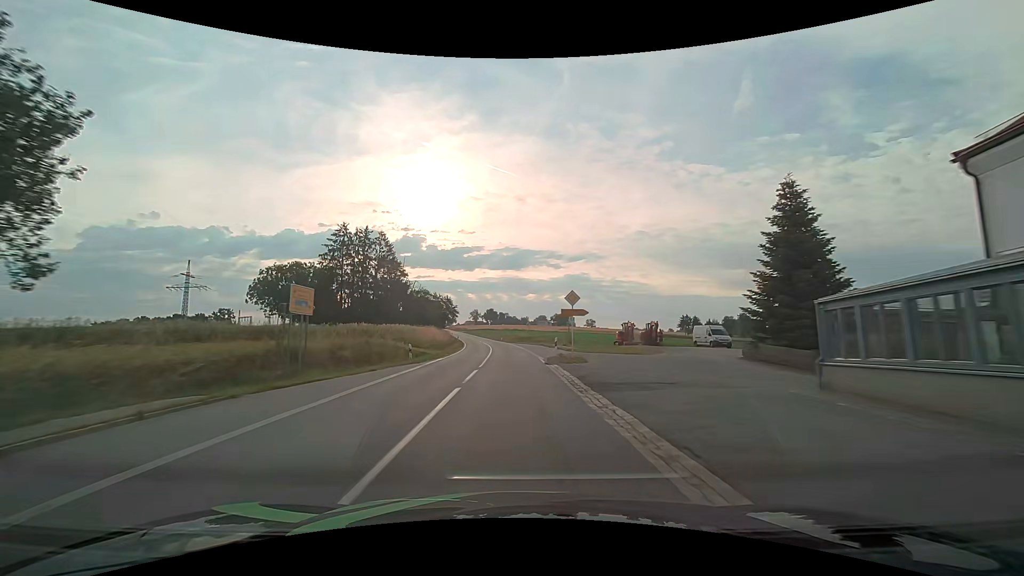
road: secondary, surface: asphalt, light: Day
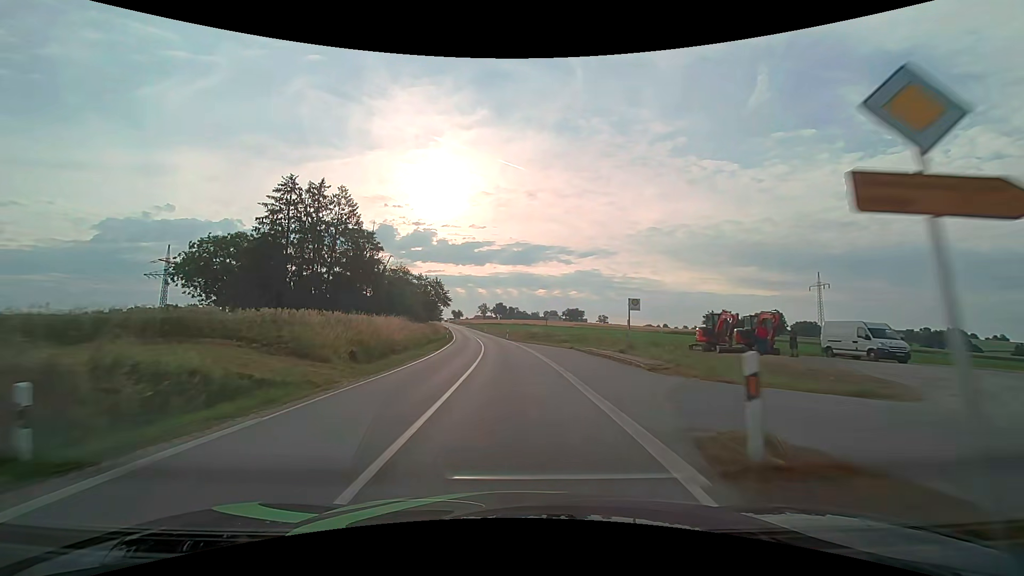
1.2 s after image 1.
(-0.2, +21.8) m; -1°
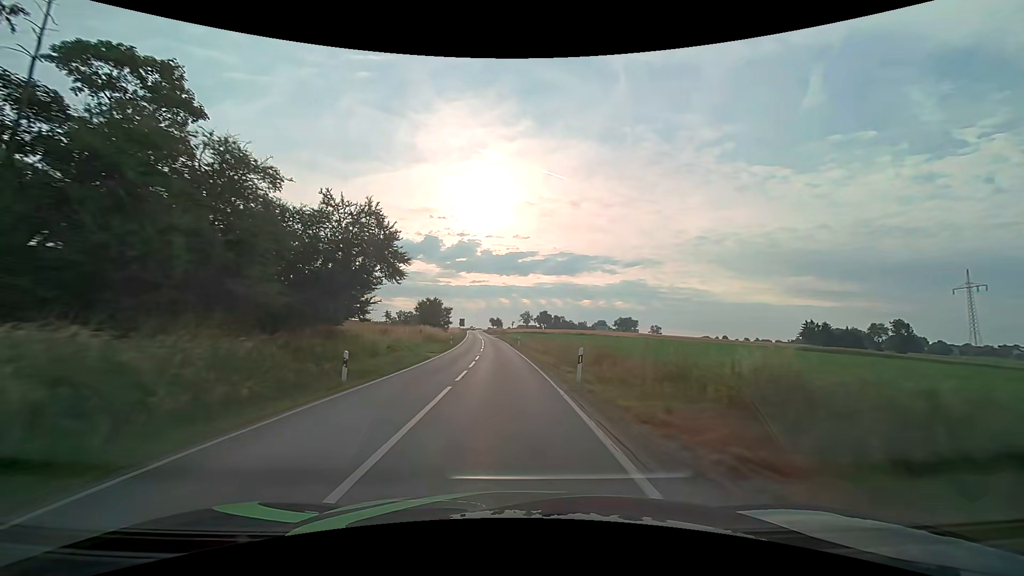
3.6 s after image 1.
(-1.4, +44.2) m; -5°
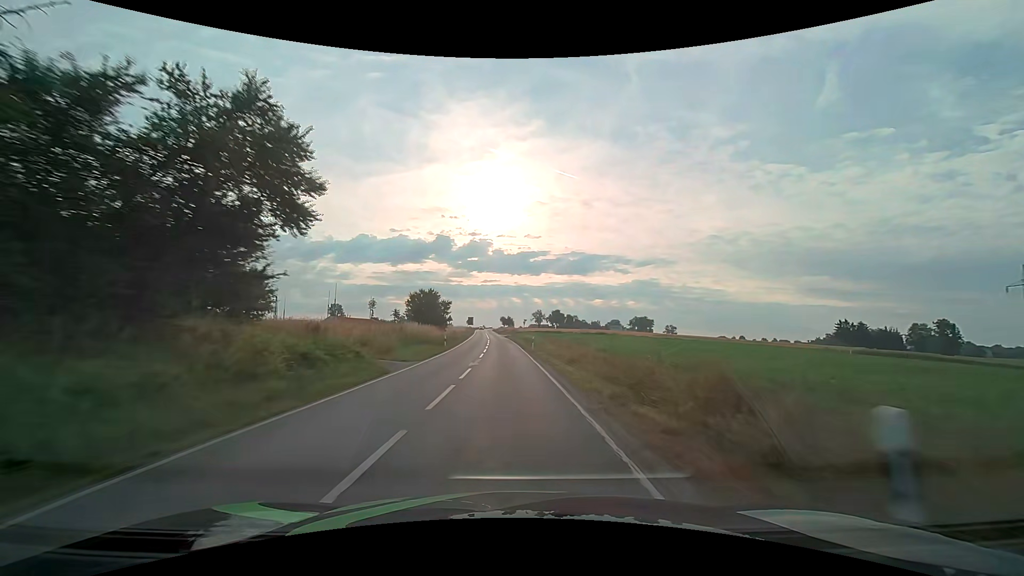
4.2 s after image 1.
(-0.2, +12.2) m; -1°
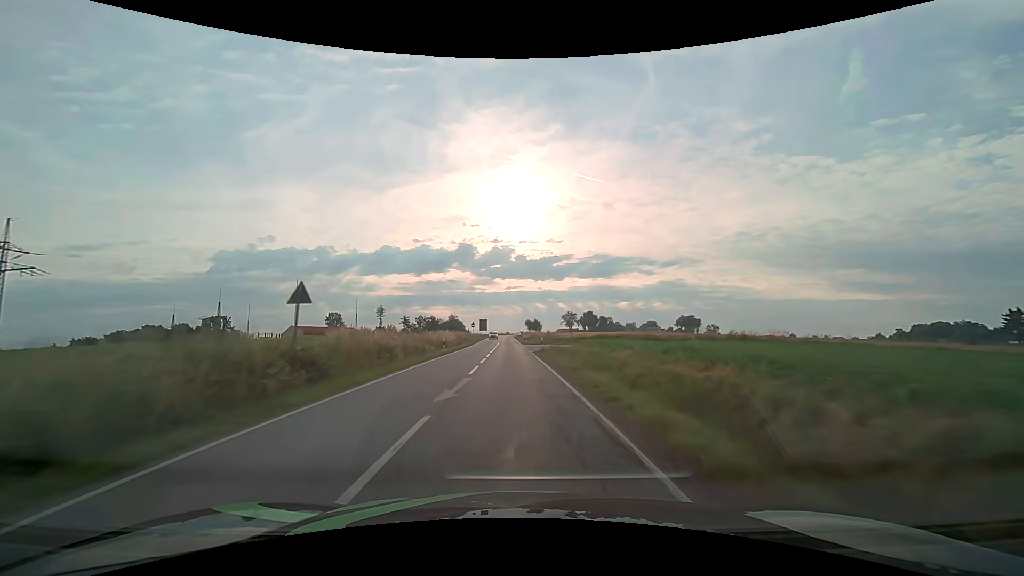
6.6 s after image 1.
(-1.6, +54.2) m; -3°
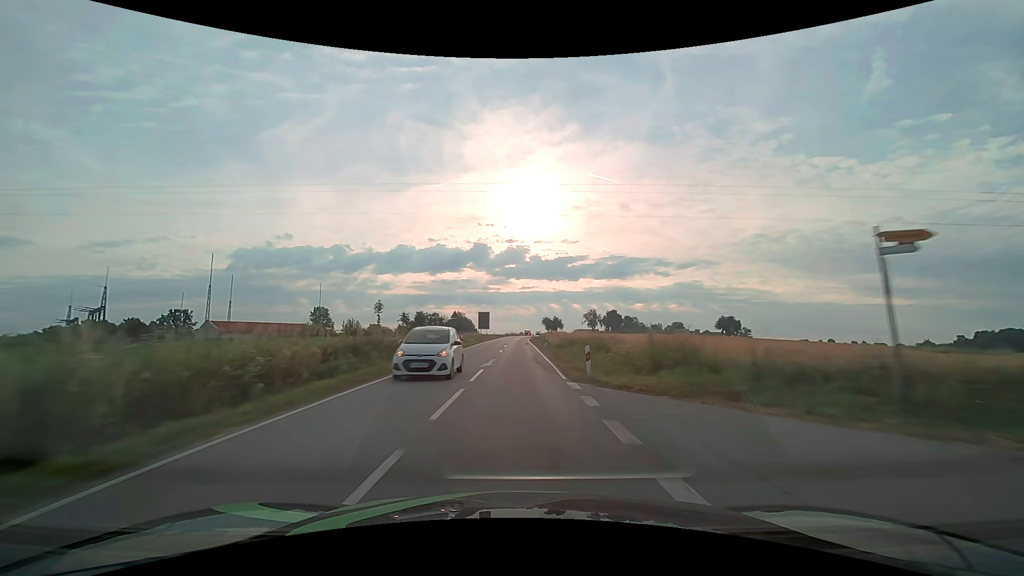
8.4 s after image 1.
(-0.8, +45.0) m; -2°
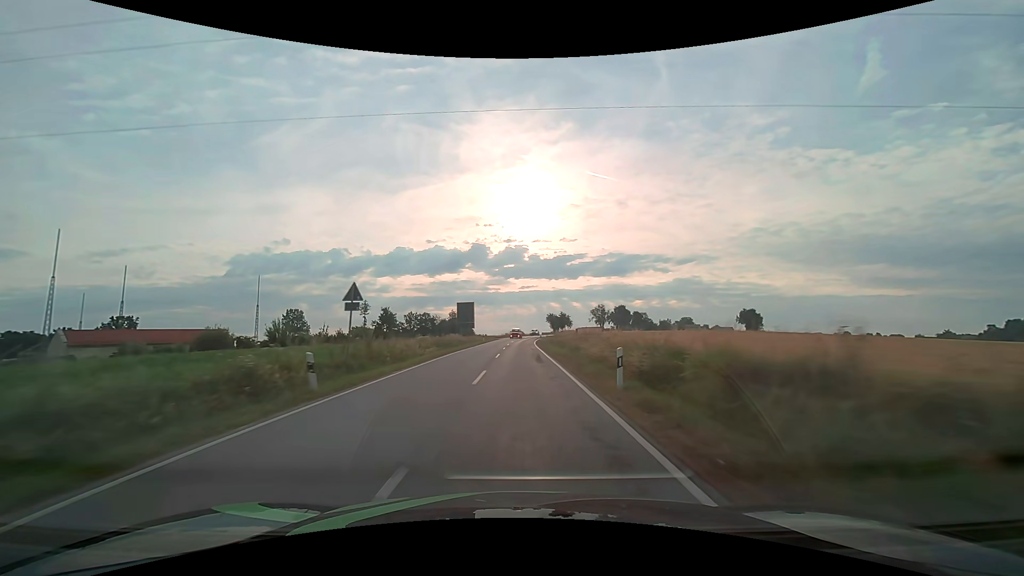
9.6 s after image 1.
(0.0, +30.7) m; 0°
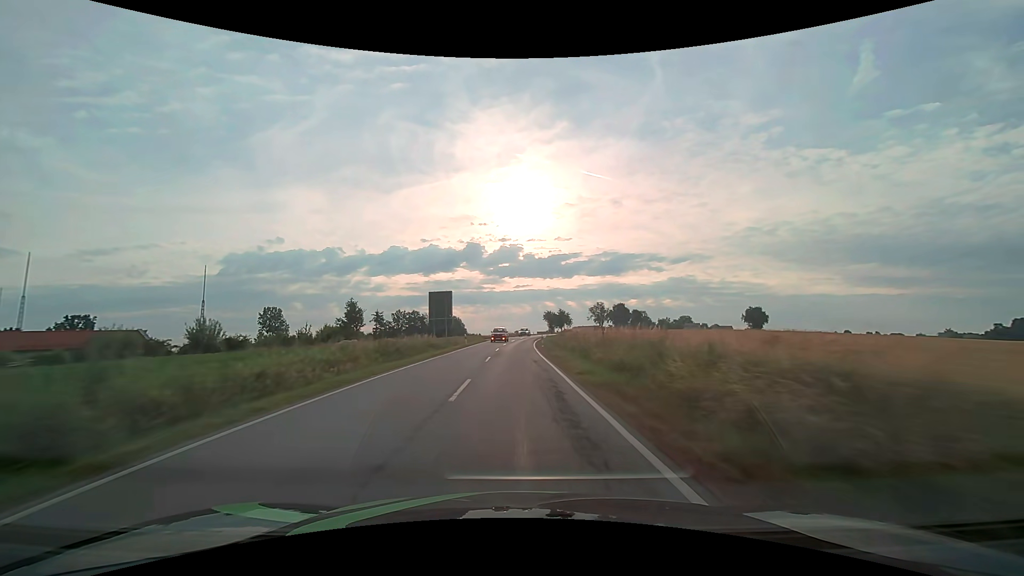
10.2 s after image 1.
(+0.1, +15.1) m; +1°
